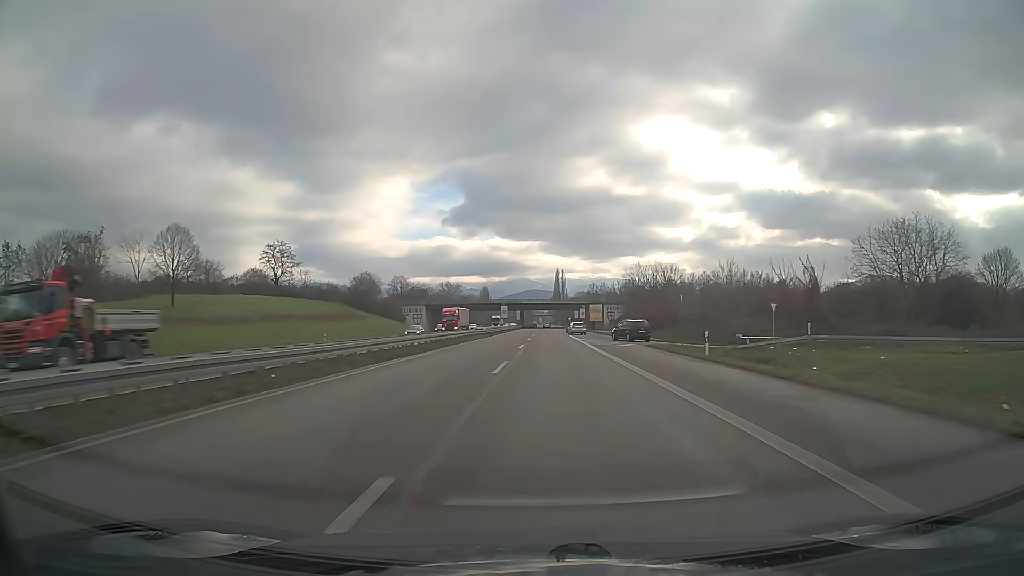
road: trunk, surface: asphalt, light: Day
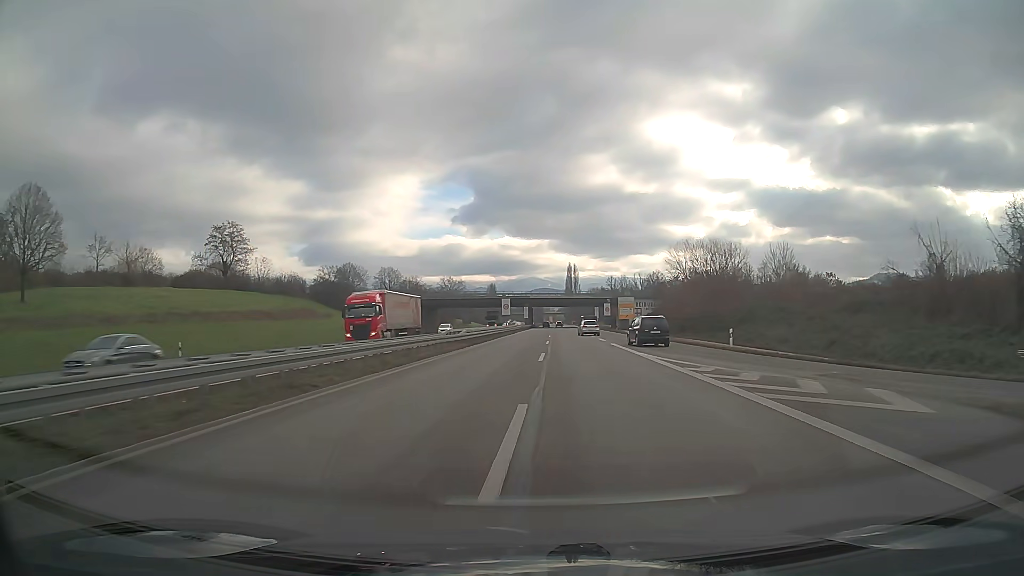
(-0.2, +30.6) m; -1°
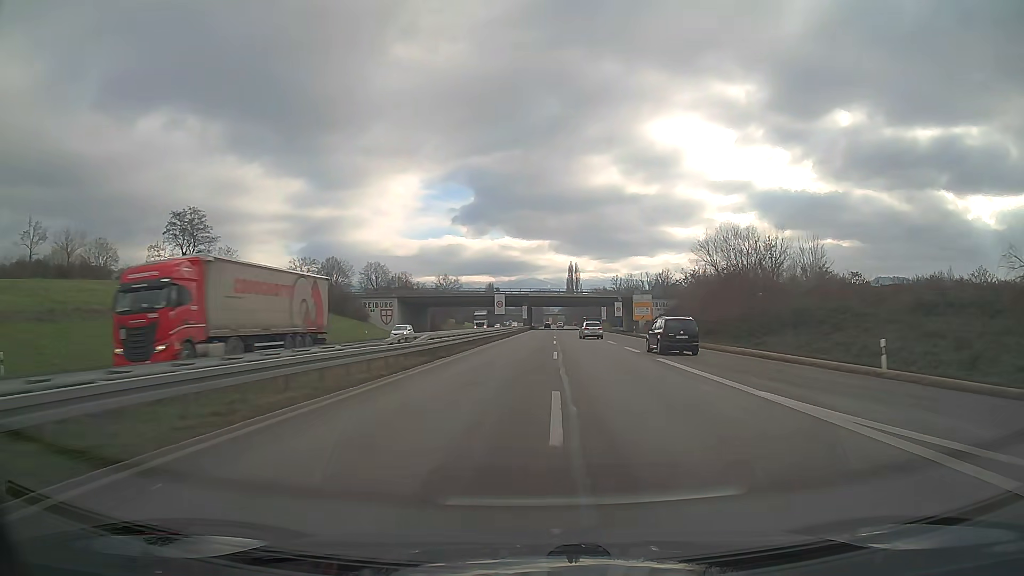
(0.0, +15.3) m; 0°
(0, +10) (0, +20) (0, +30) (0, +40) (0, +50) (+1, +60) (+1, +70) (+1, +80) (+1, +90) (+2, +100) m
